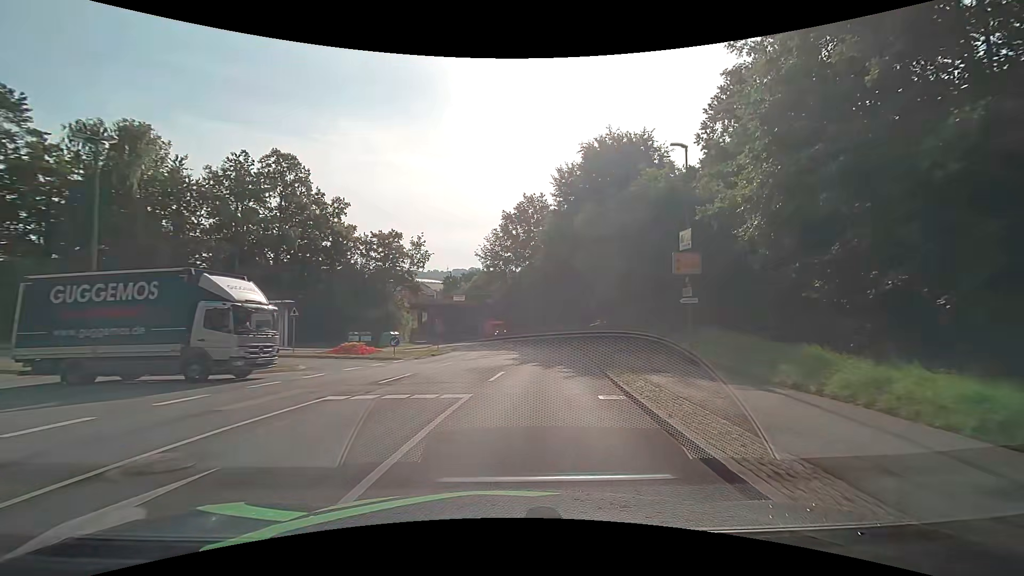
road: unclassified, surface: asphalt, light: Day
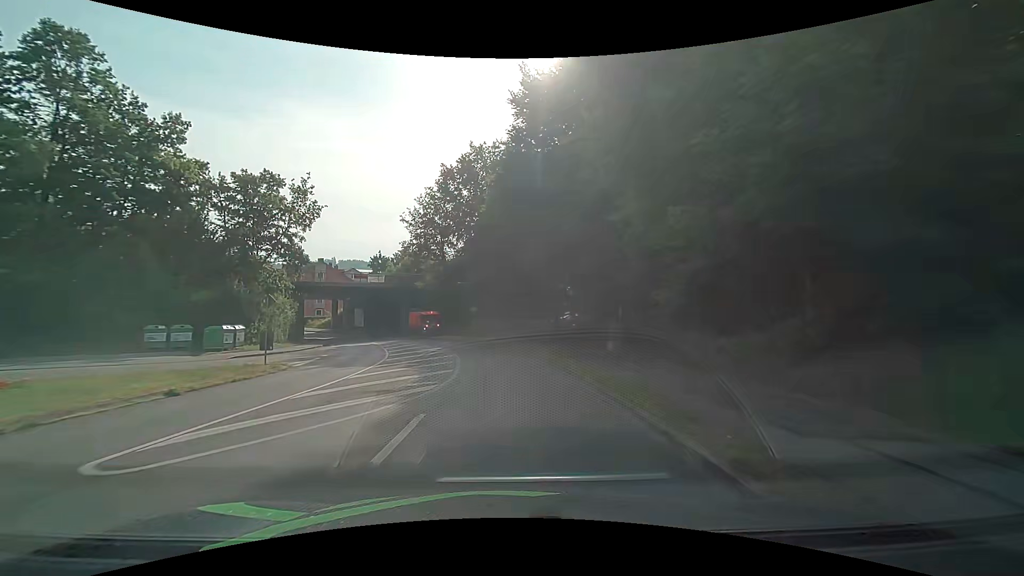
(+1.7, +20.7) m; +6°
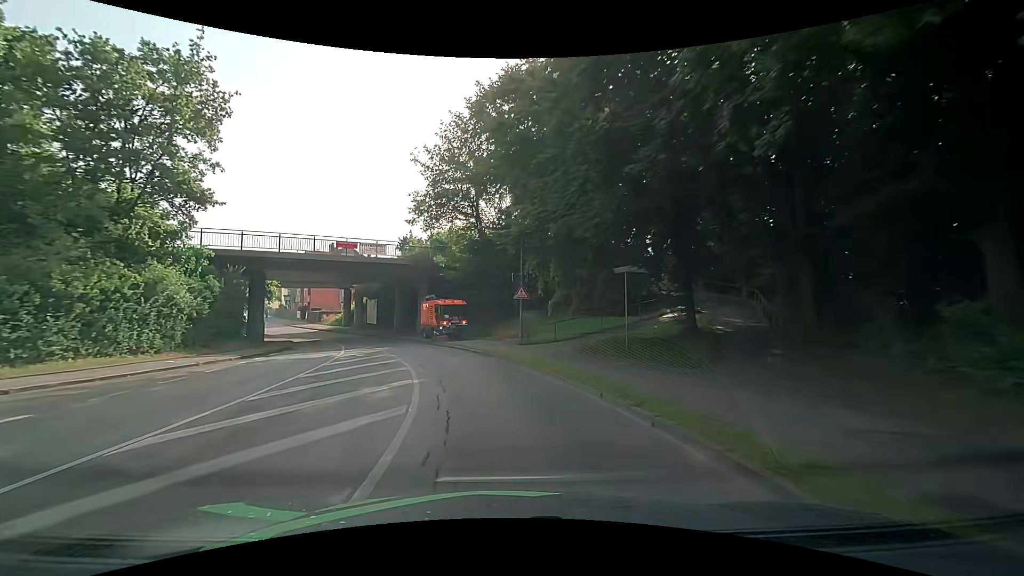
(-0.6, +21.5) m; -6°
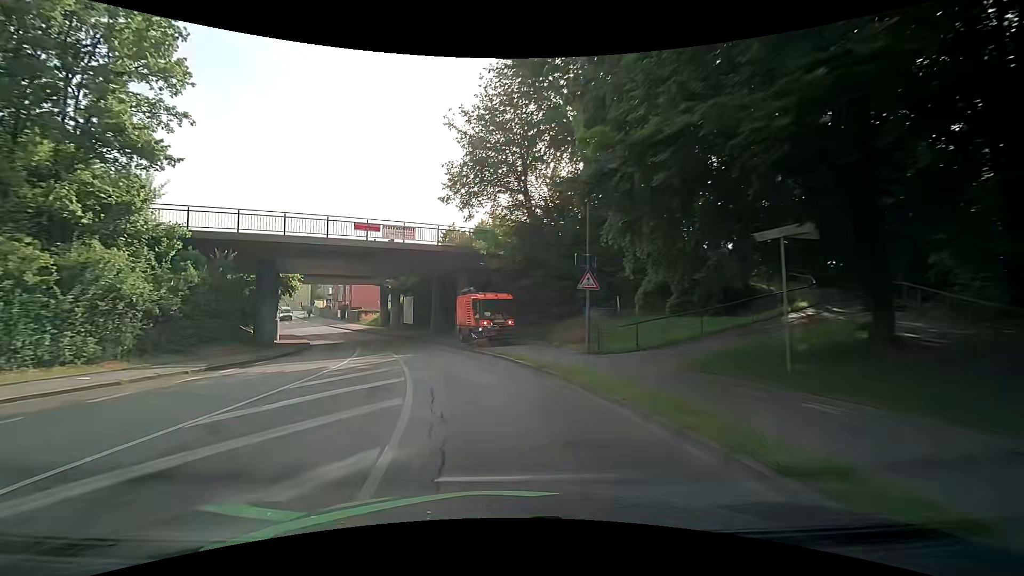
(-0.4, +7.3) m; -5°
(-1, +10) (-3, +20) (-6, +29) (-10, +38) (-13, +48) (-17, +57) (-22, +66) (-27, +74) (-32, +83) (-36, +92) m
